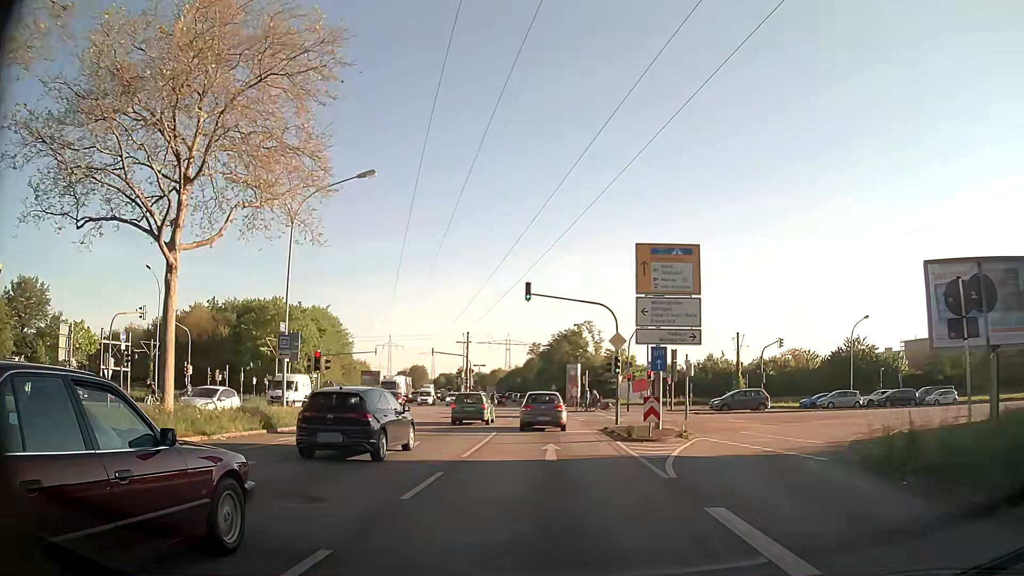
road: primary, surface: asphalt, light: Day
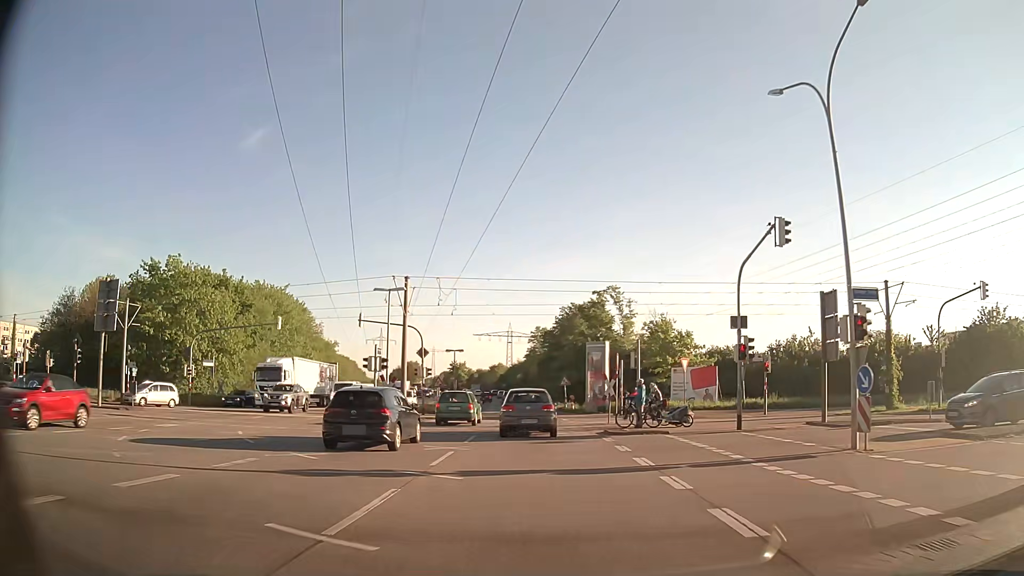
(-0.4, +30.6) m; -1°
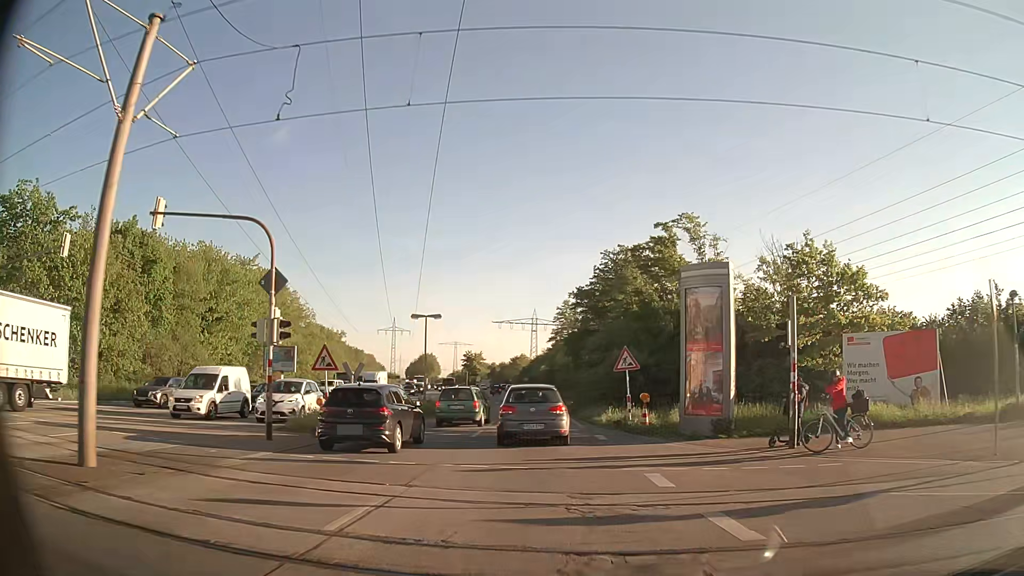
(-0.4, +26.1) m; -2°
